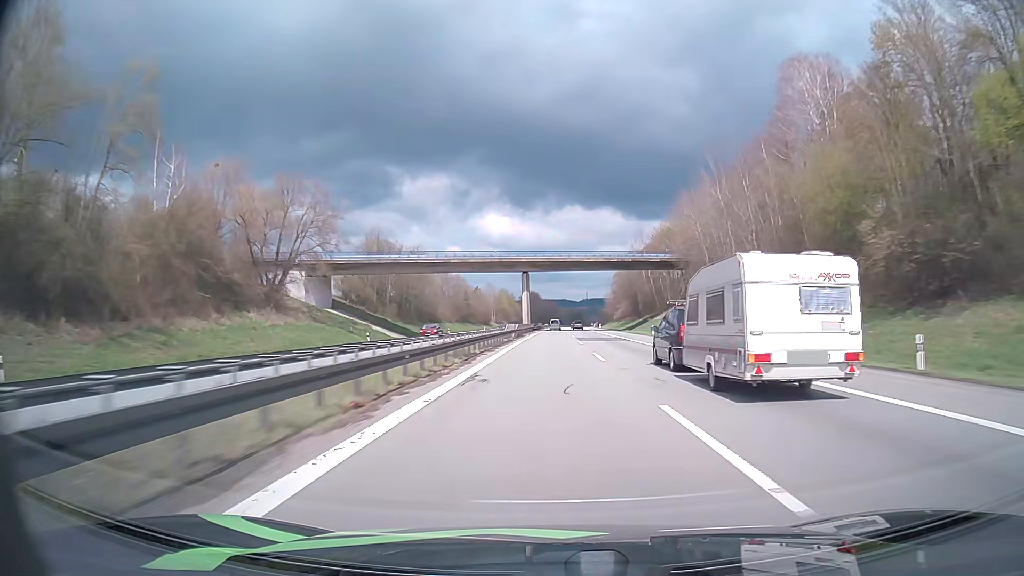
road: motorway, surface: asphalt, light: Day
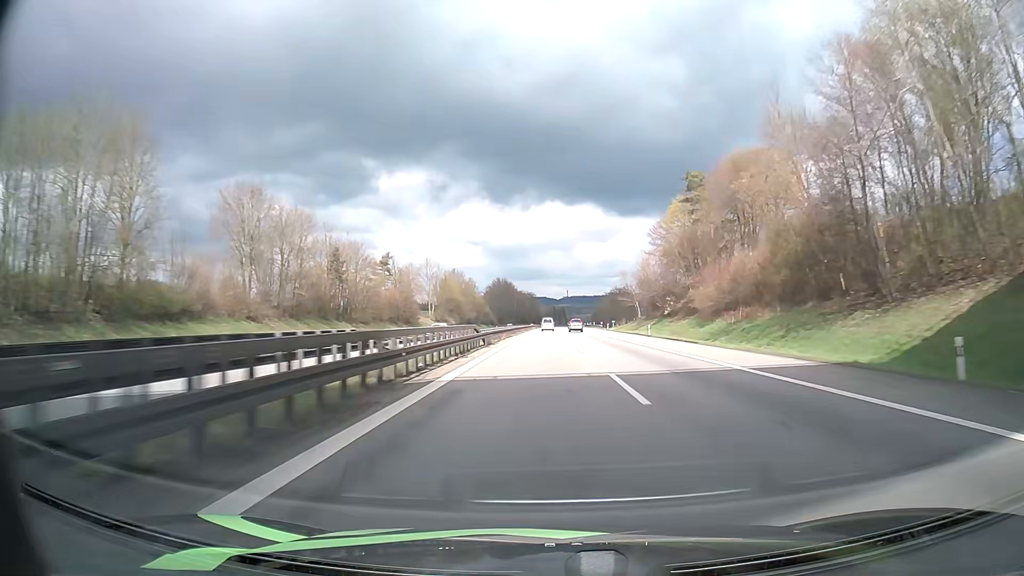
(+1.3, +102.7) m; +2°
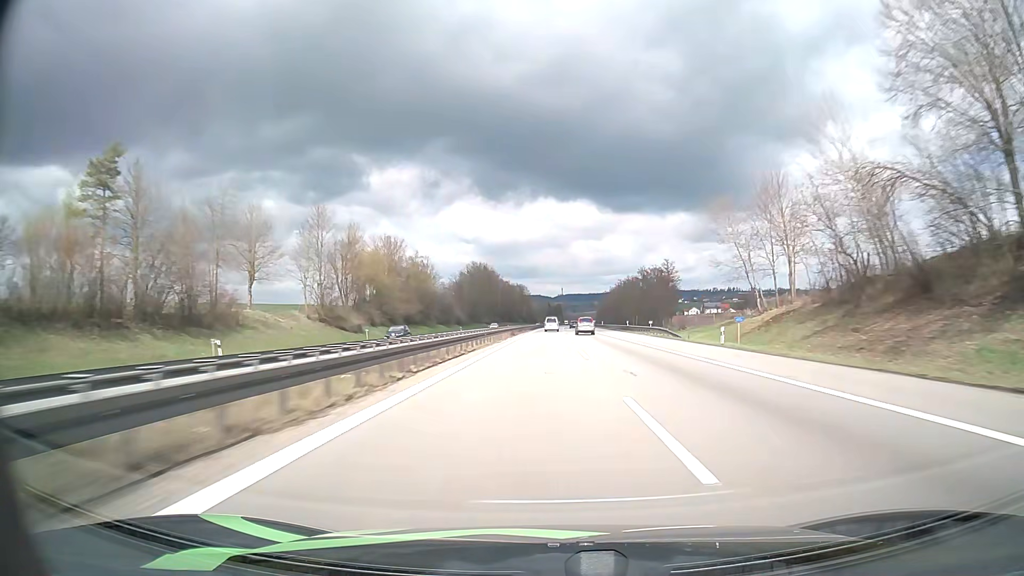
(+0.8, +77.8) m; +1°
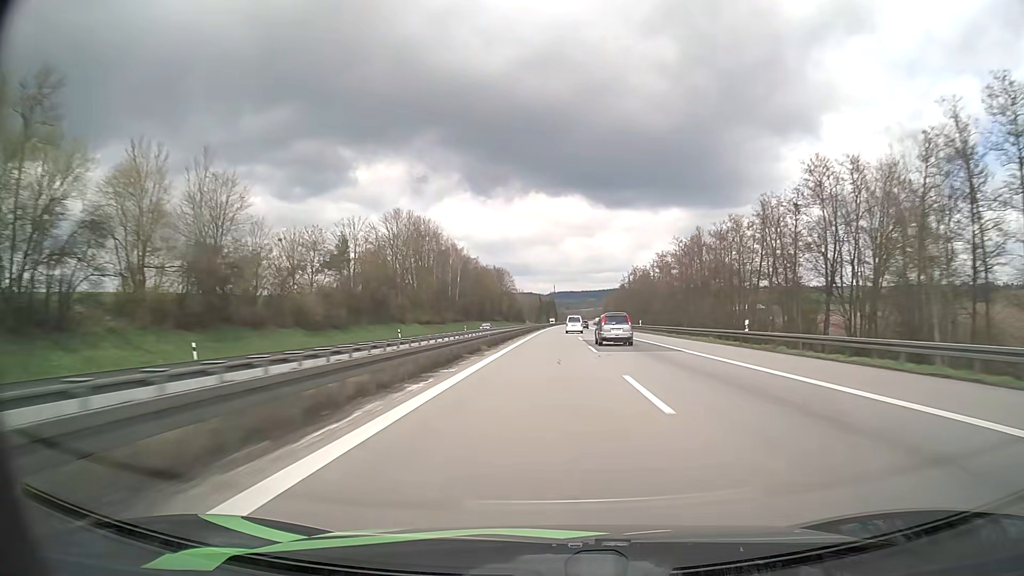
(+0.8, +104.5) m; +1°
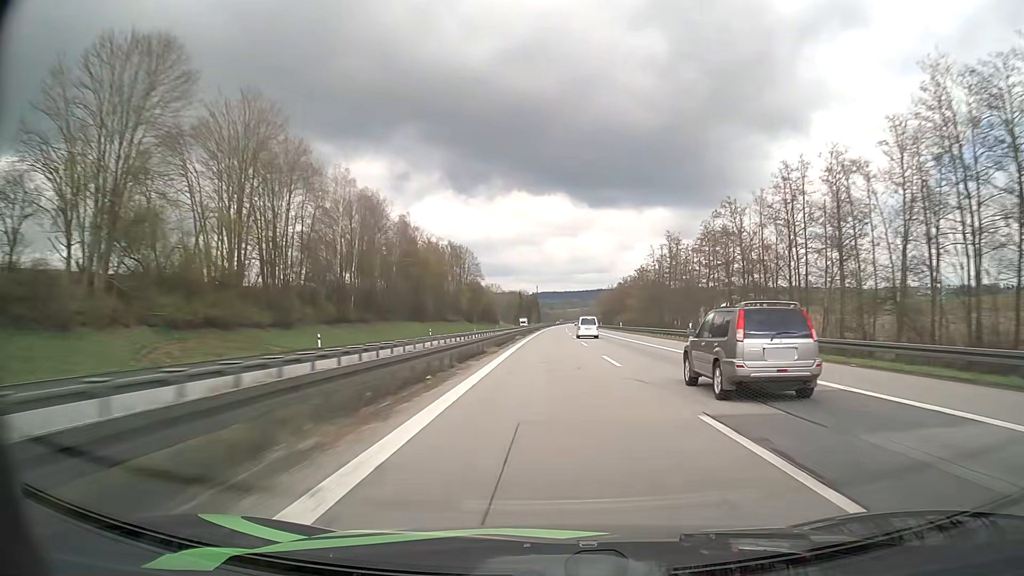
(+0.7, +80.1) m; +1°
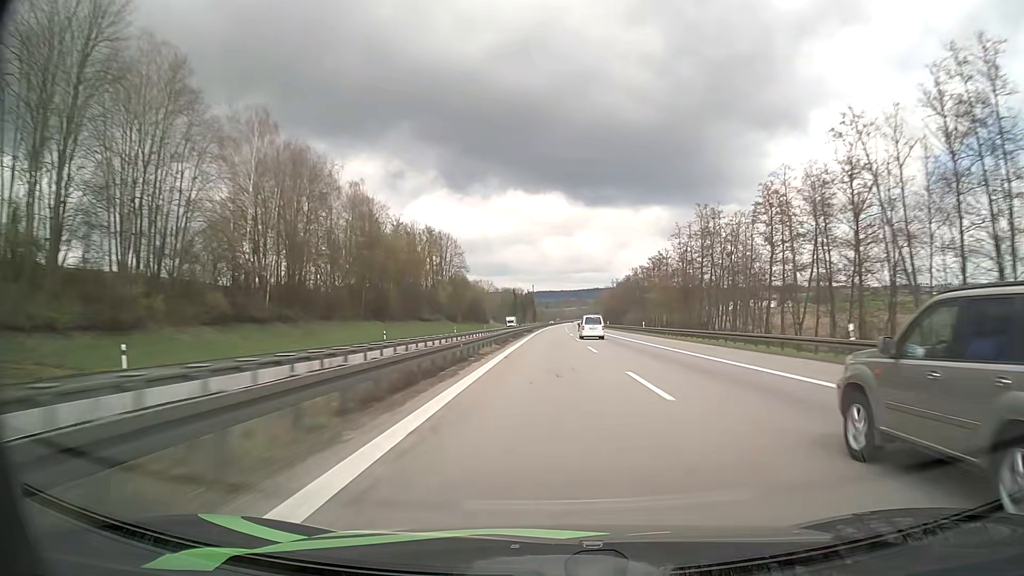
(+0.1, +27.2) m; 0°
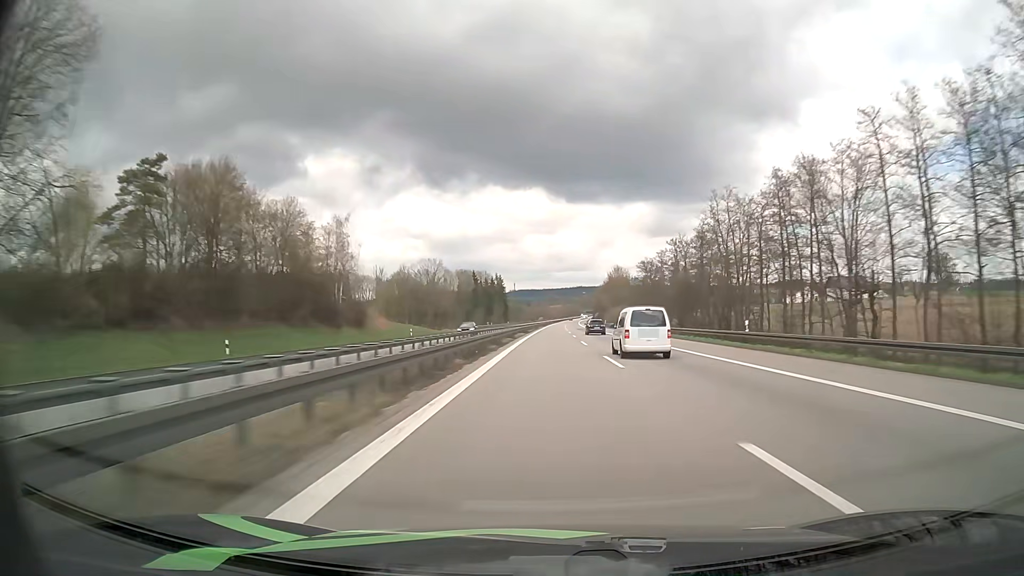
(+1.7, +137.6) m; +2°
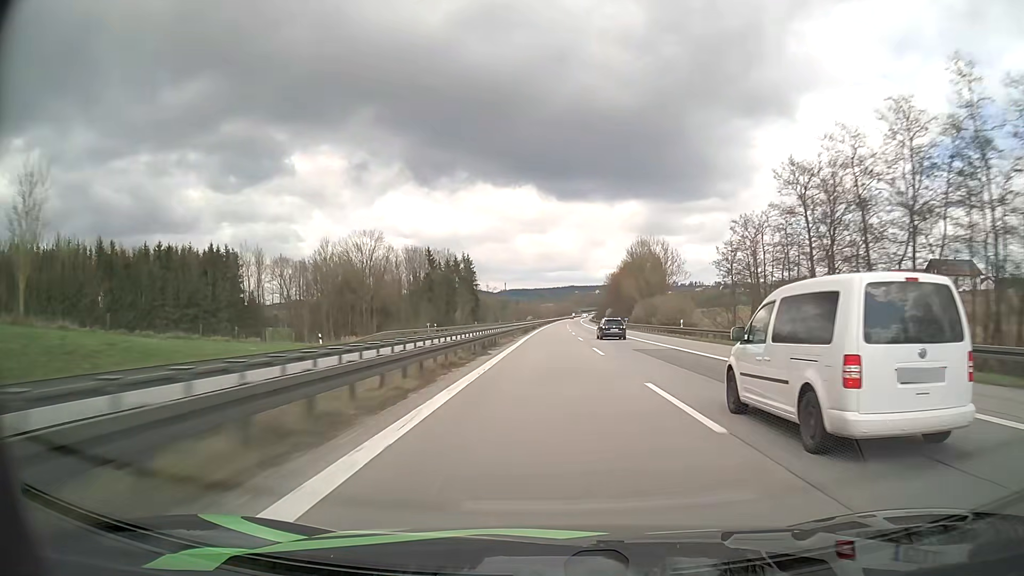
(+0.6, +83.7) m; +1°
(0, +10) (0, +20) (0, +30) (0, +40) (0, +50) (0, +60) (0, +70) (+1, +80) (+1, +90) (+1, +100) m
